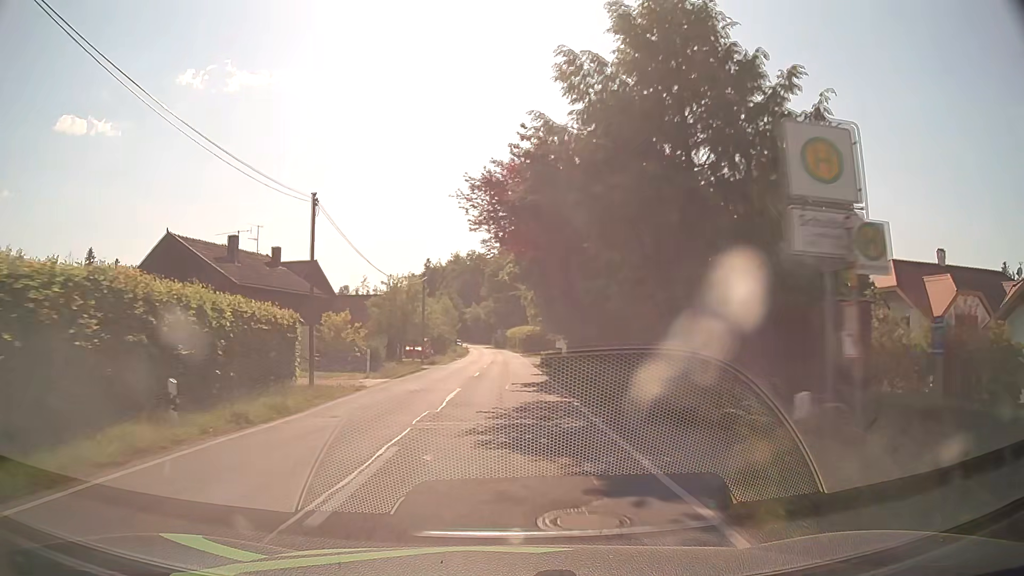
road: tertiary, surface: asphalt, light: Day
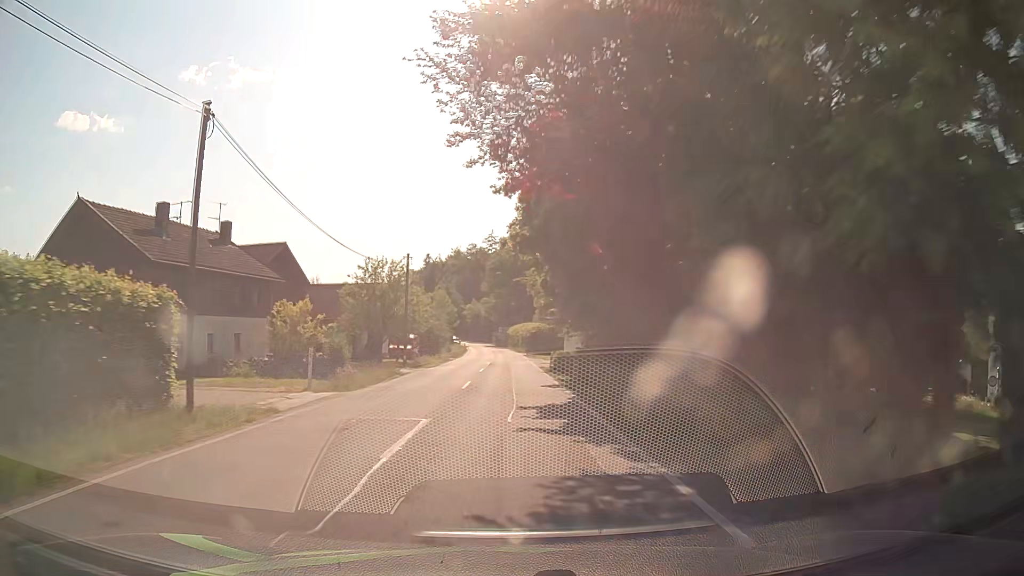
(+0.1, +9.1) m; 0°
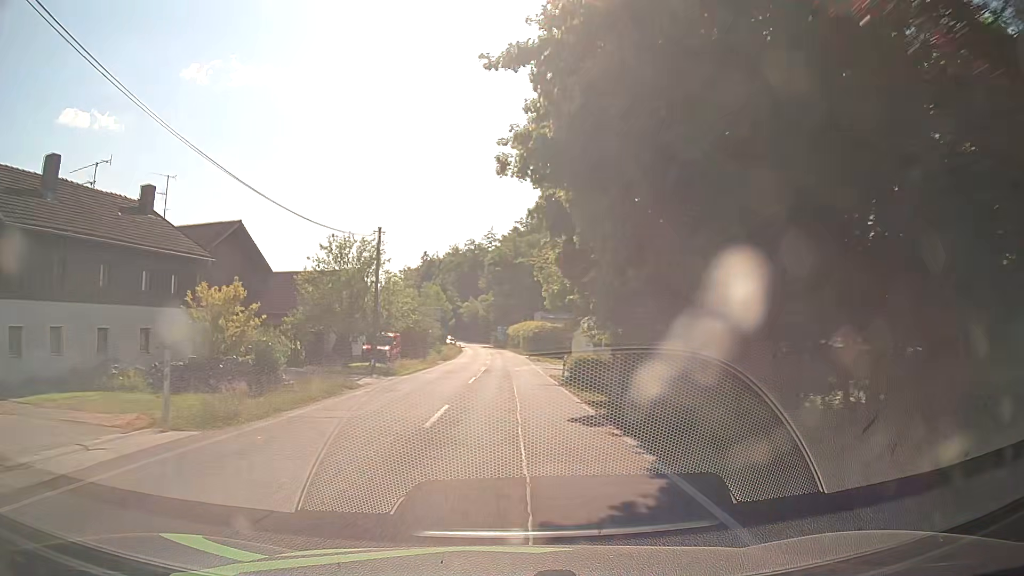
(0.0, +9.1) m; 0°
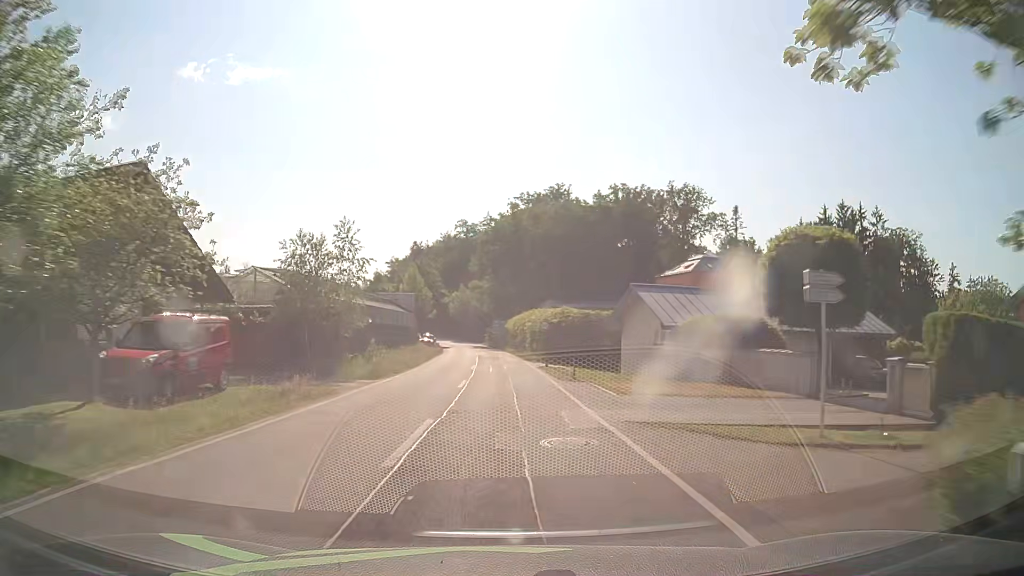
(+0.3, +27.3) m; +1°
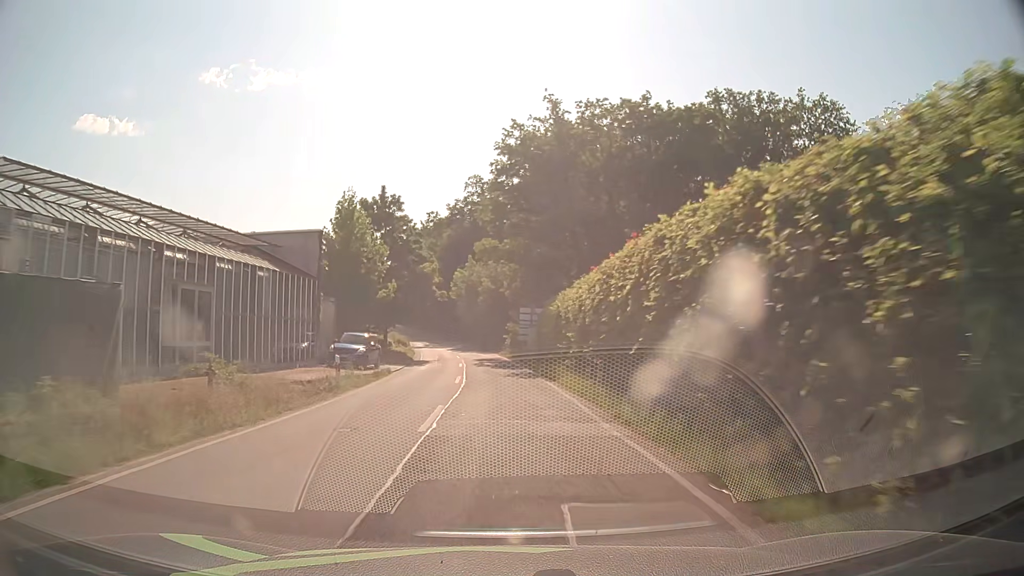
(-0.5, +45.5) m; -2°
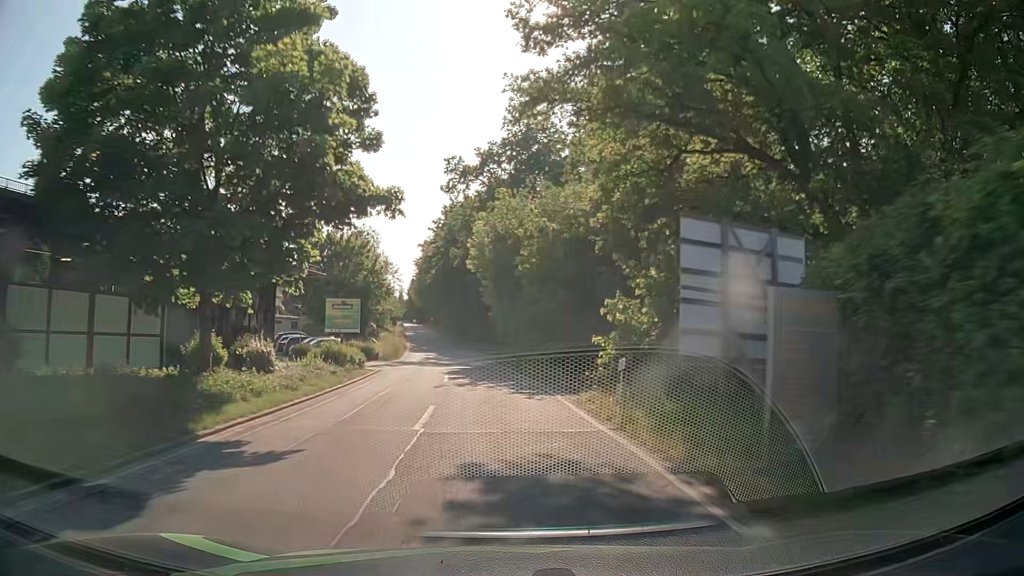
(-1.1, +36.3) m; -4°
(0, +10) (-1, +20) (-1, +30) (-2, +40) (-3, +50) (-5, +60) (-6, +70) (-7, +80) (-9, +89) (-10, +99) m
